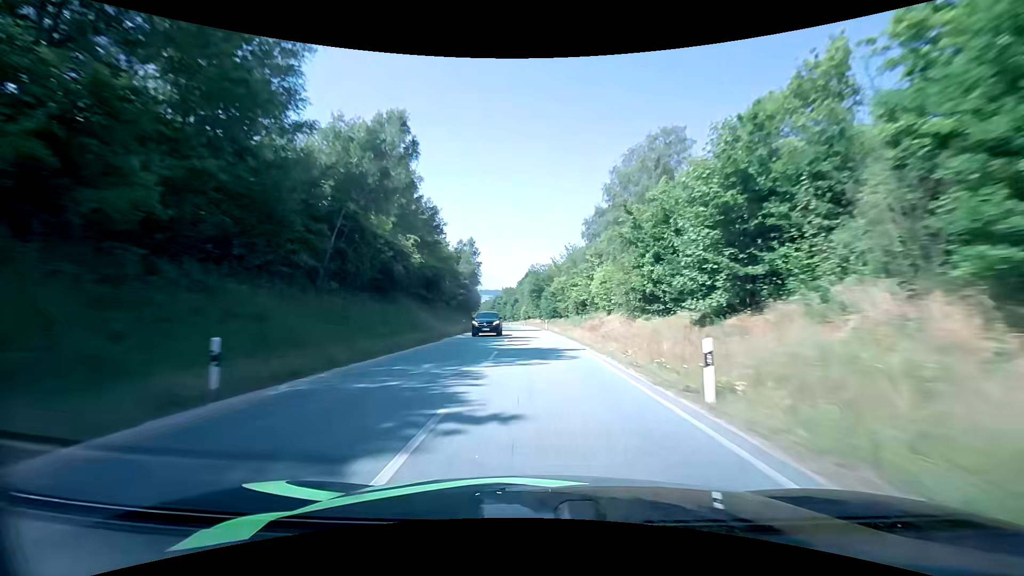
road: primary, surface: asphalt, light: Day
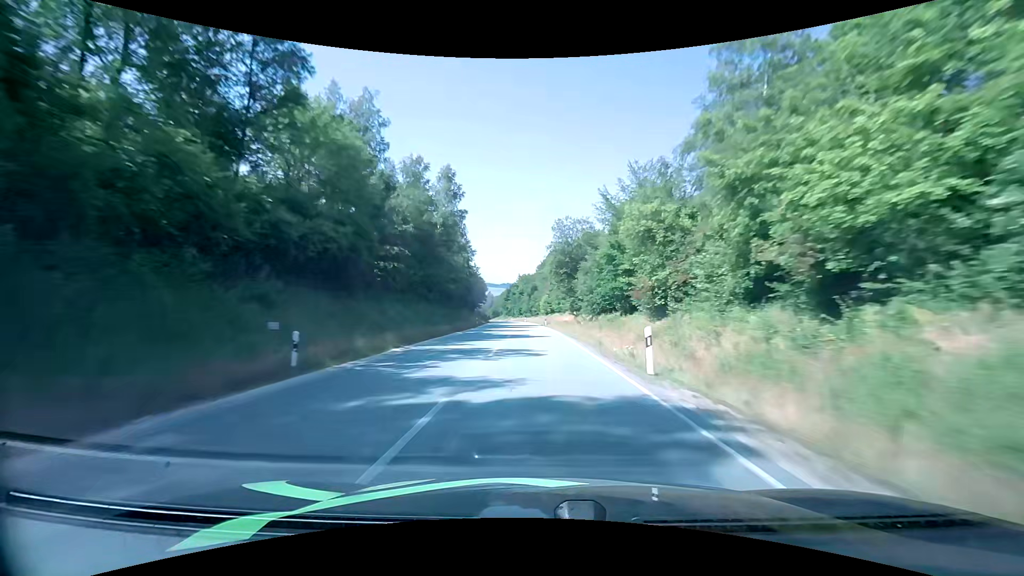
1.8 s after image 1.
(-0.5, +46.8) m; -2°
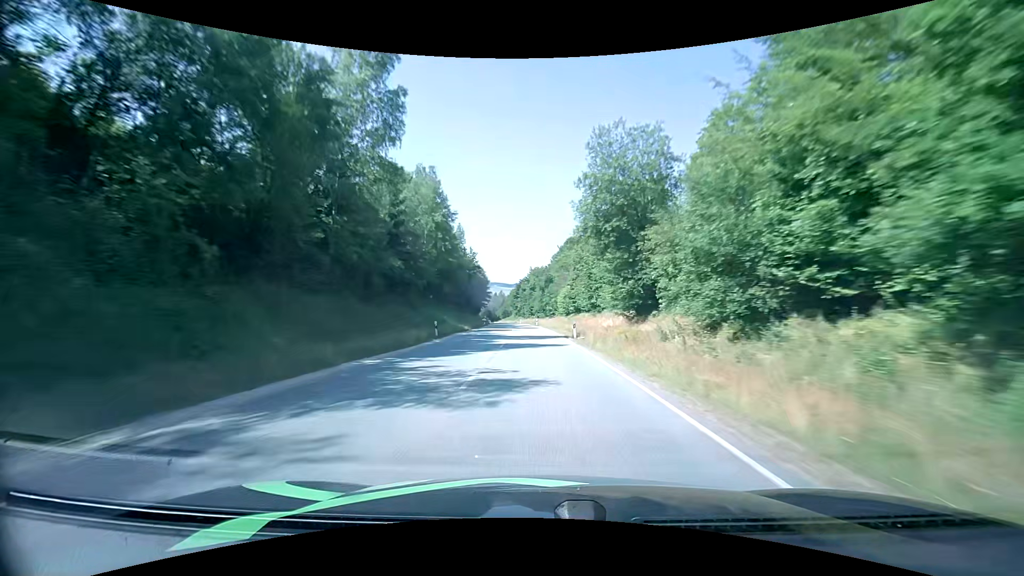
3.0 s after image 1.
(-0.3, +31.0) m; -1°
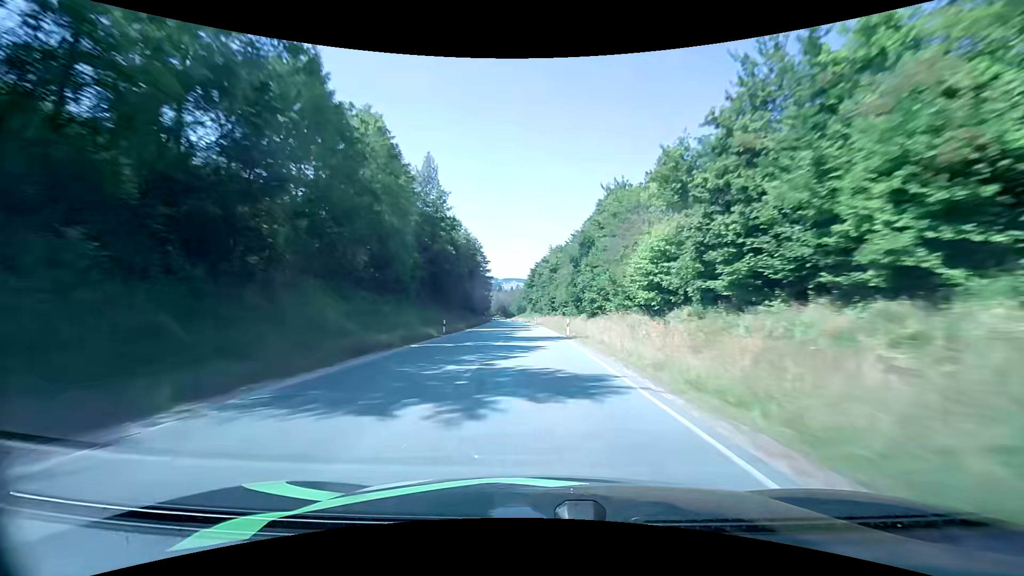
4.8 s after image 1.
(-1.0, +46.7) m; -2°
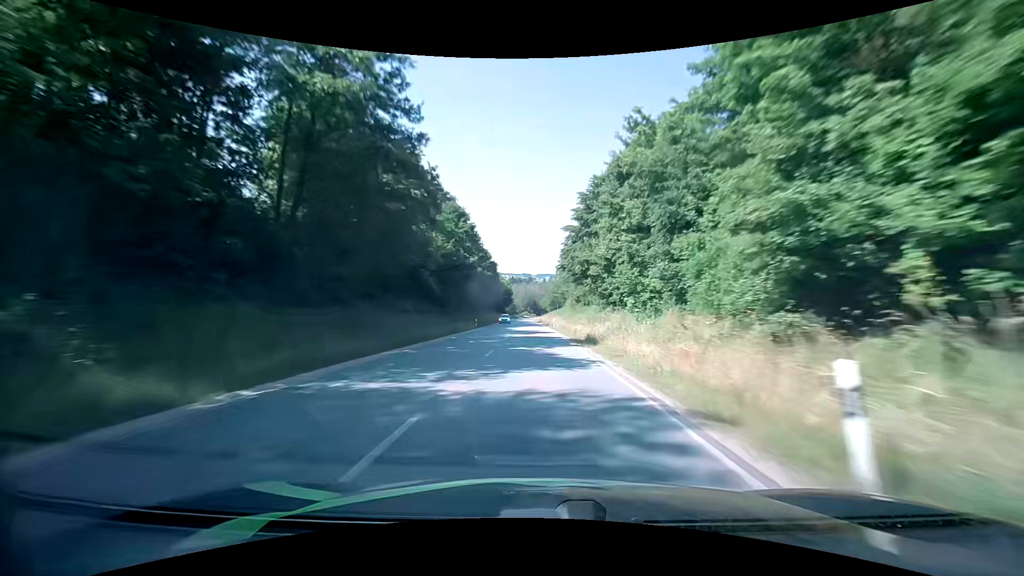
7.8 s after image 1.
(-2.7, +78.1) m; -4°
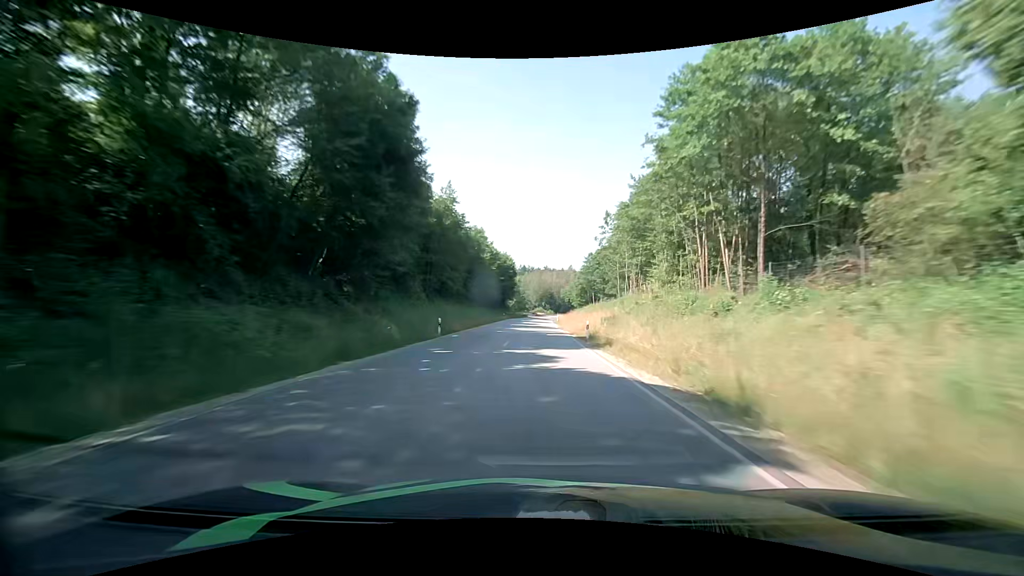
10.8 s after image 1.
(-1.7, +77.7) m; -2°
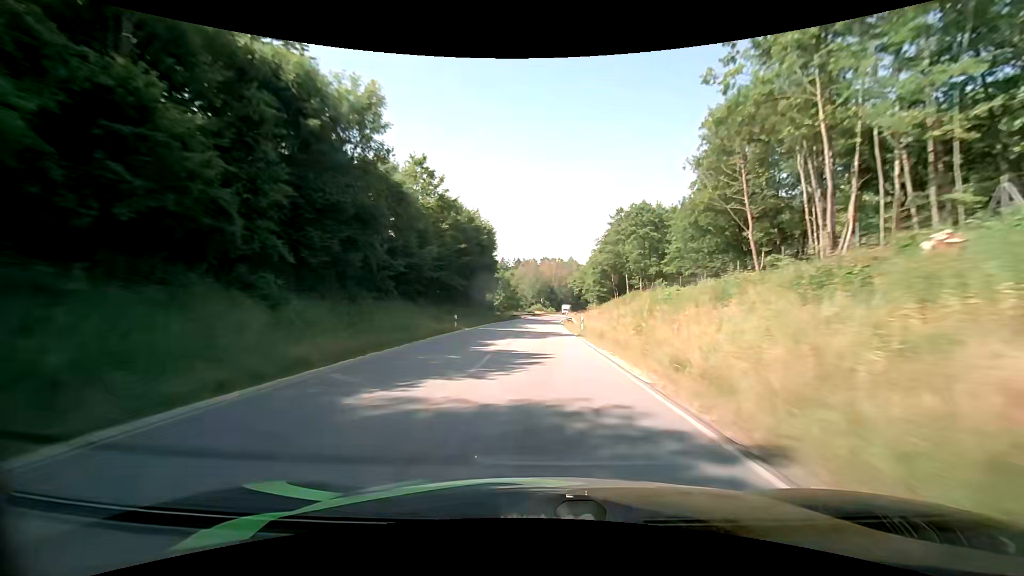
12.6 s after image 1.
(-0.2, +44.7) m; 0°
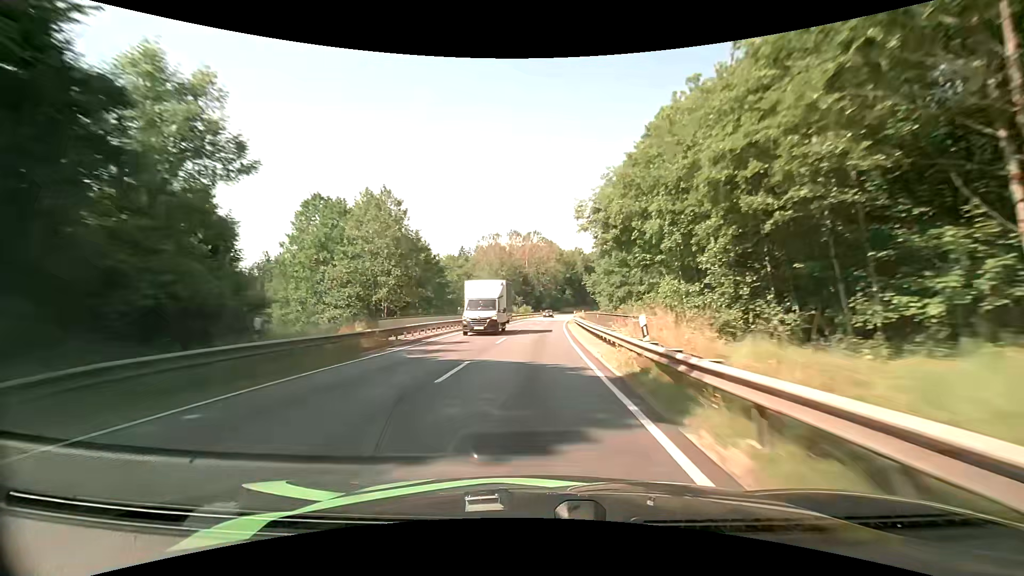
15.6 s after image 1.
(+2.0, +71.4) m; +4°
(0, +10) (0, +20) (0, +30) (0, +40) (+1, +50) (+1, +60) (+2, +70) (+3, +80) (+4, +90) (+5, +100) m
